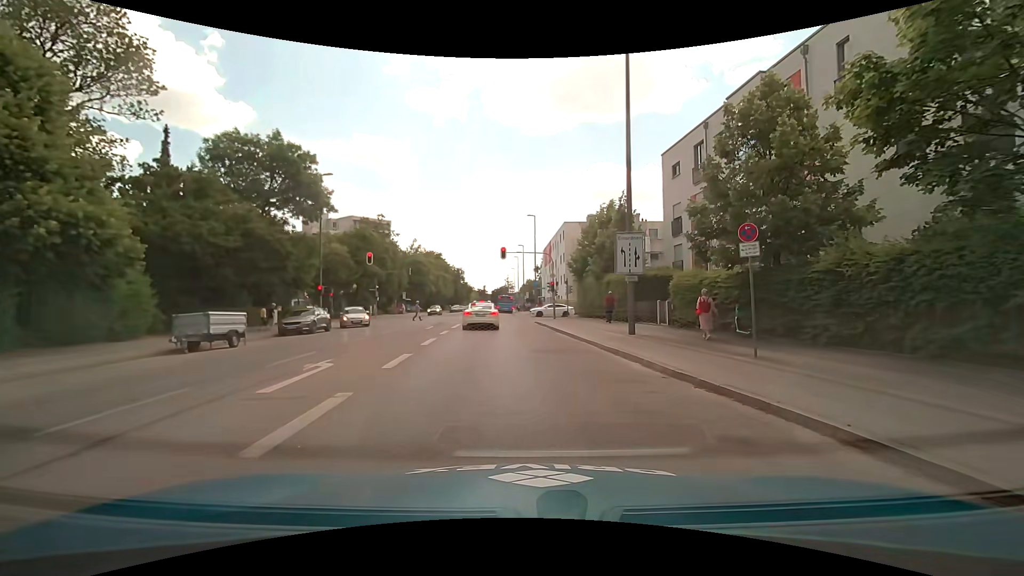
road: secondary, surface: asphalt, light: Day
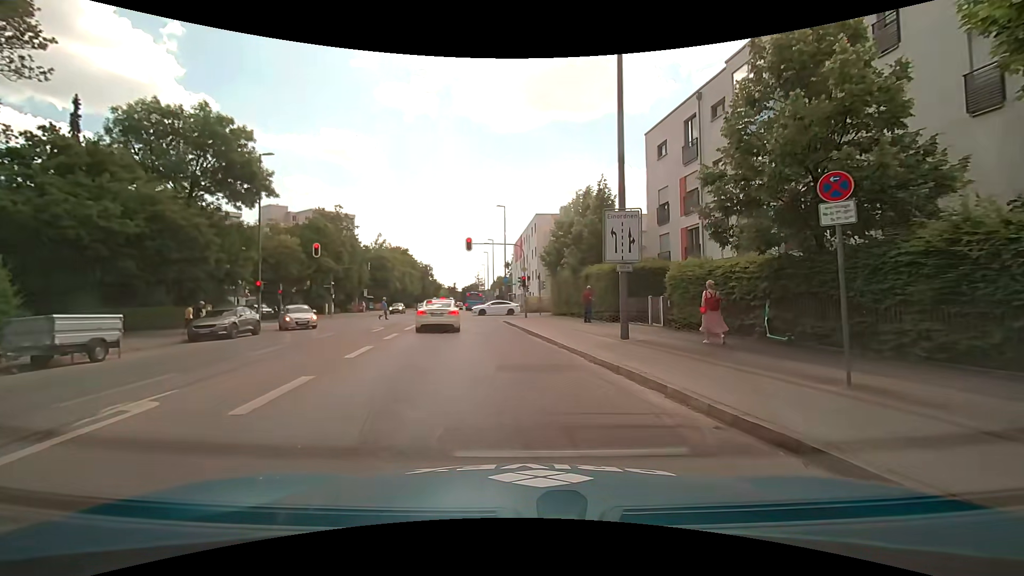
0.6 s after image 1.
(+0.1, +4.3) m; +3°
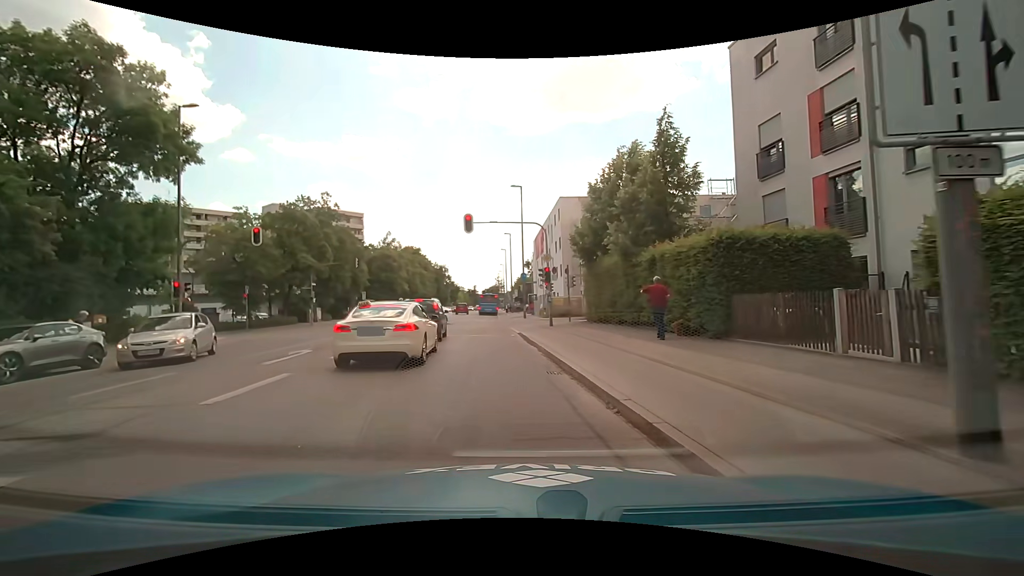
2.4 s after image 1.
(-0.1, +11.0) m; -4°
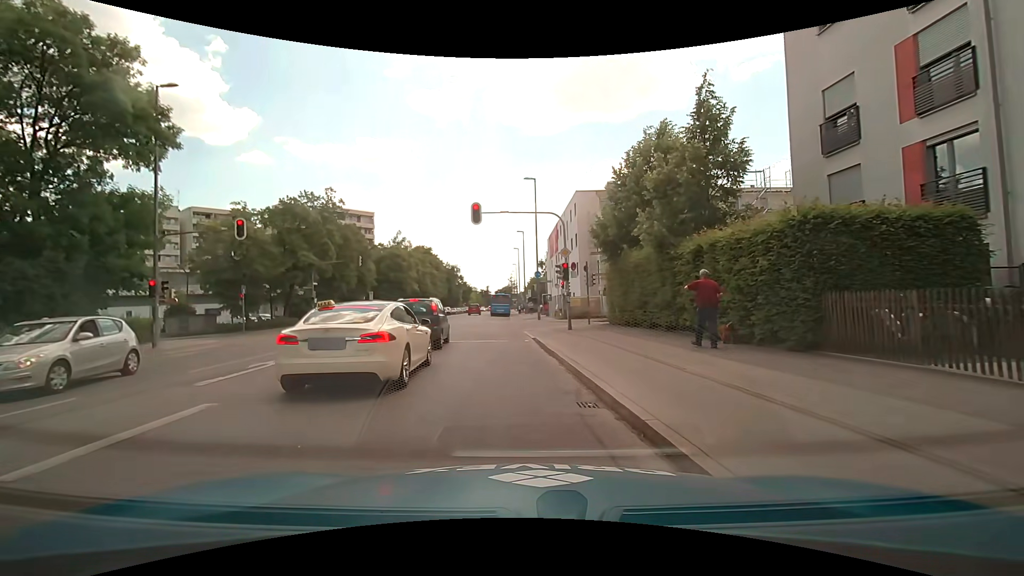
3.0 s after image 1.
(0.0, +3.0) m; +1°
